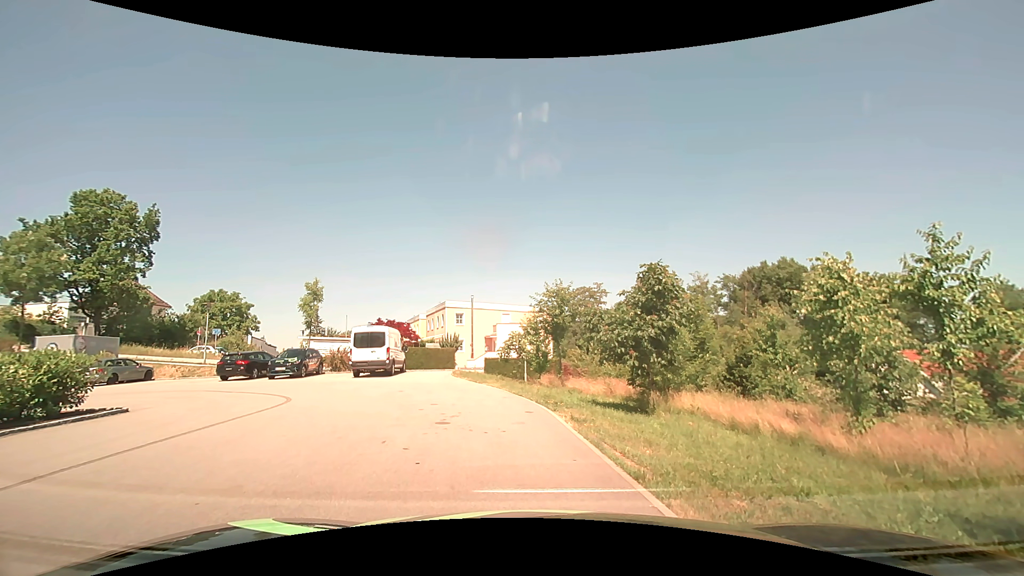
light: Day
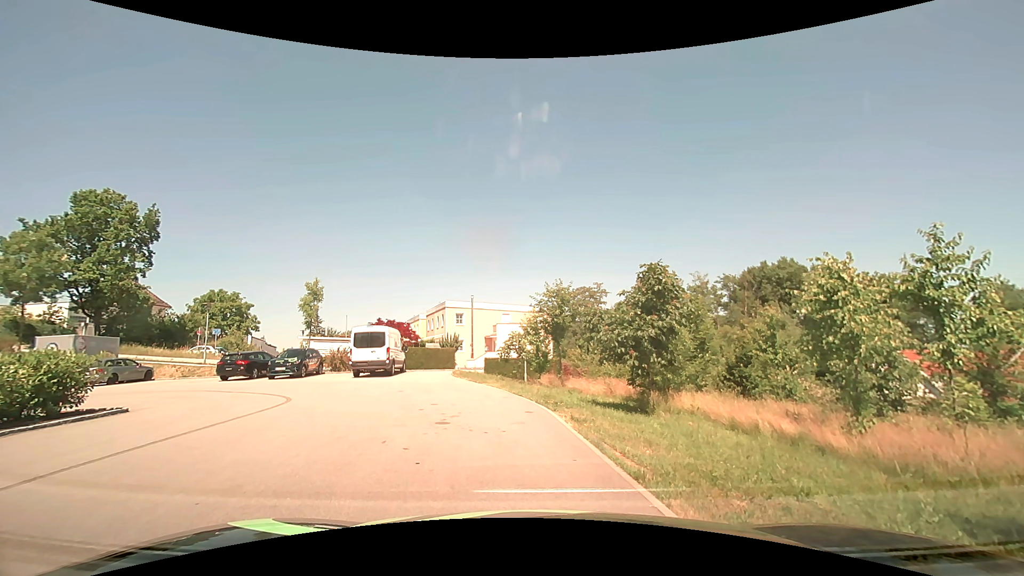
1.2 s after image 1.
(0.0, 0.0) m; 0°
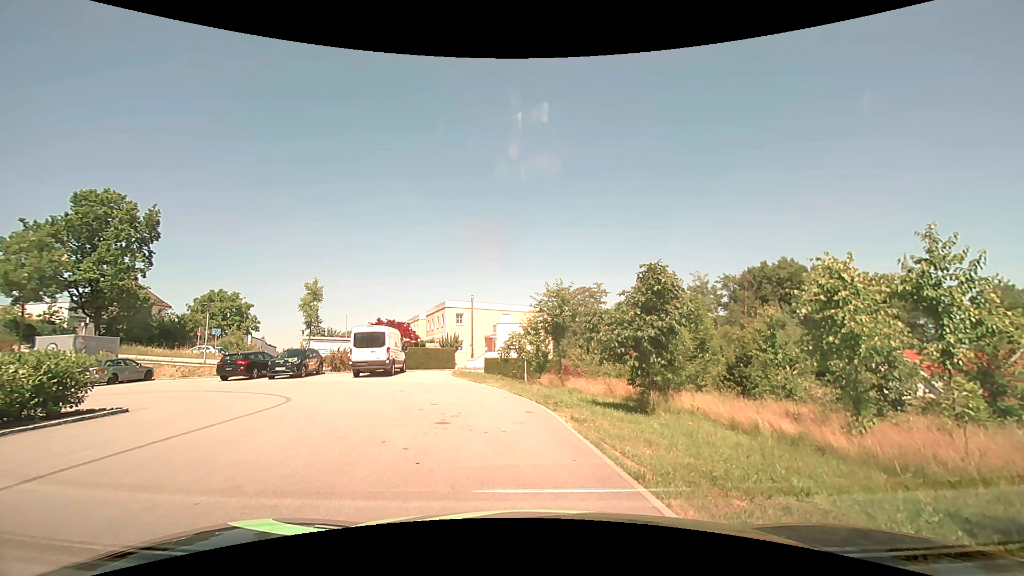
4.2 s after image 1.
(0.0, 0.0) m; 0°
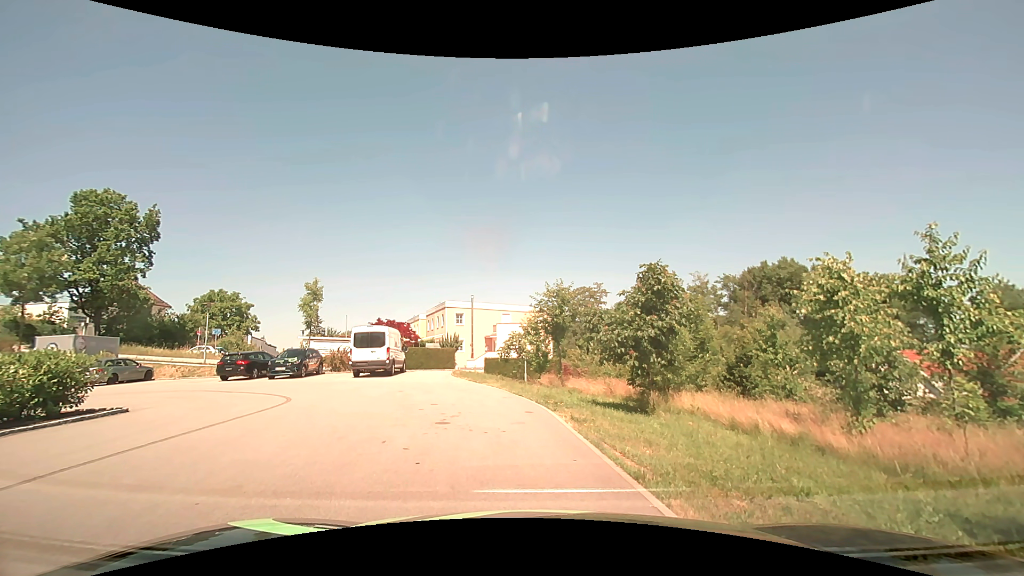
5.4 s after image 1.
(0.0, 0.0) m; 0°
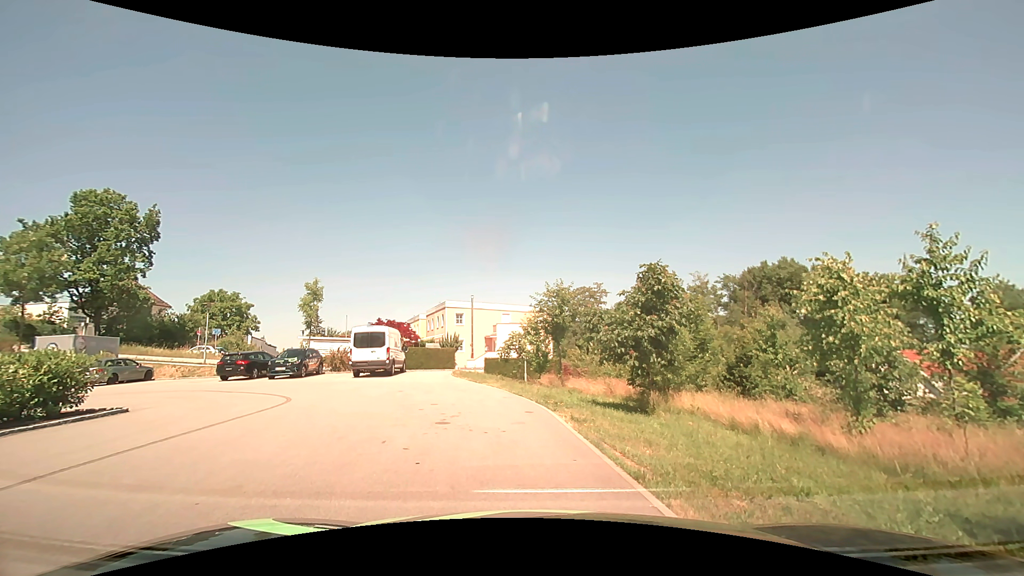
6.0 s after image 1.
(0.0, 0.0) m; 0°
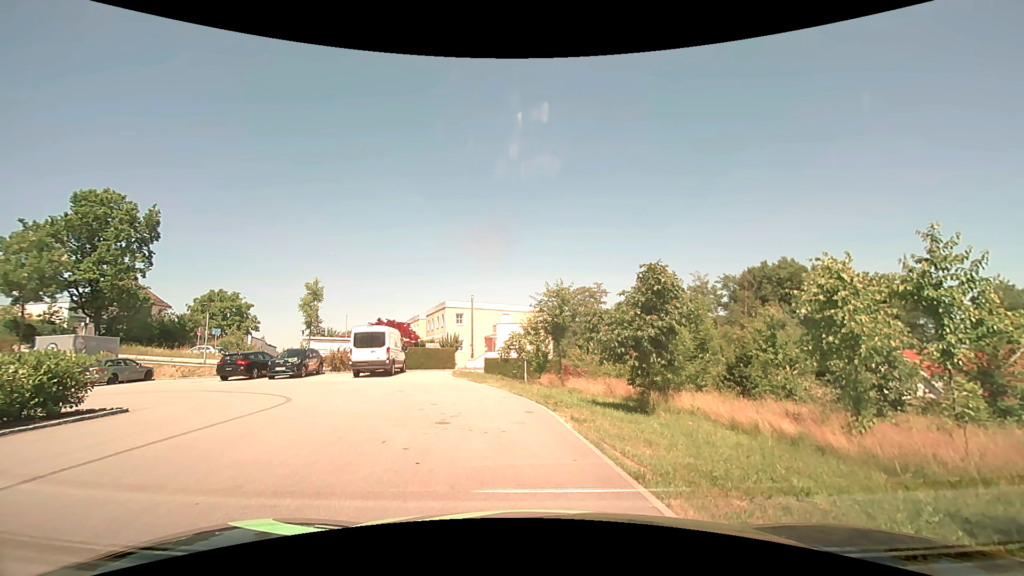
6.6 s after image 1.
(0.0, 0.0) m; 0°
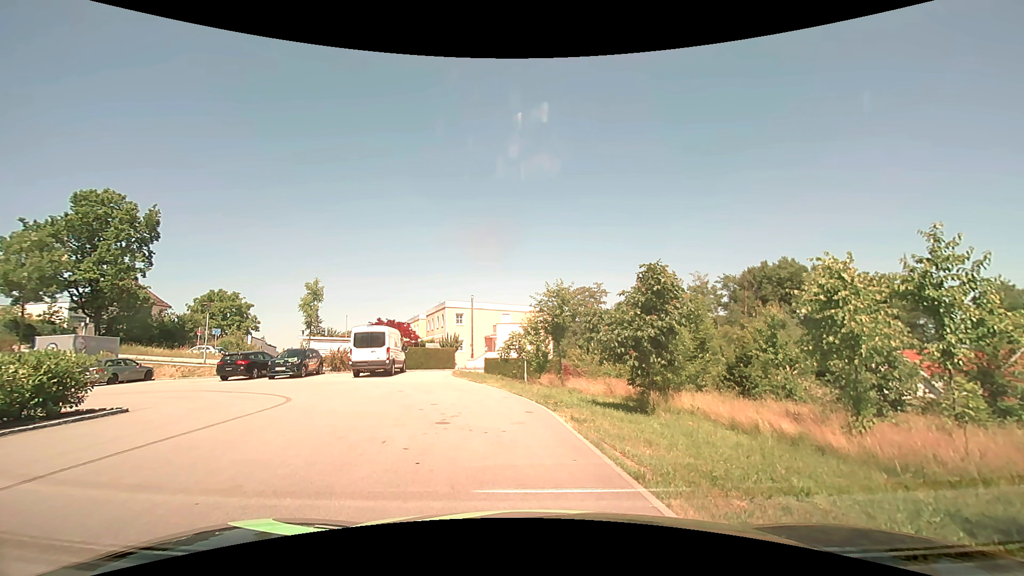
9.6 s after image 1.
(0.0, 0.0) m; 0°
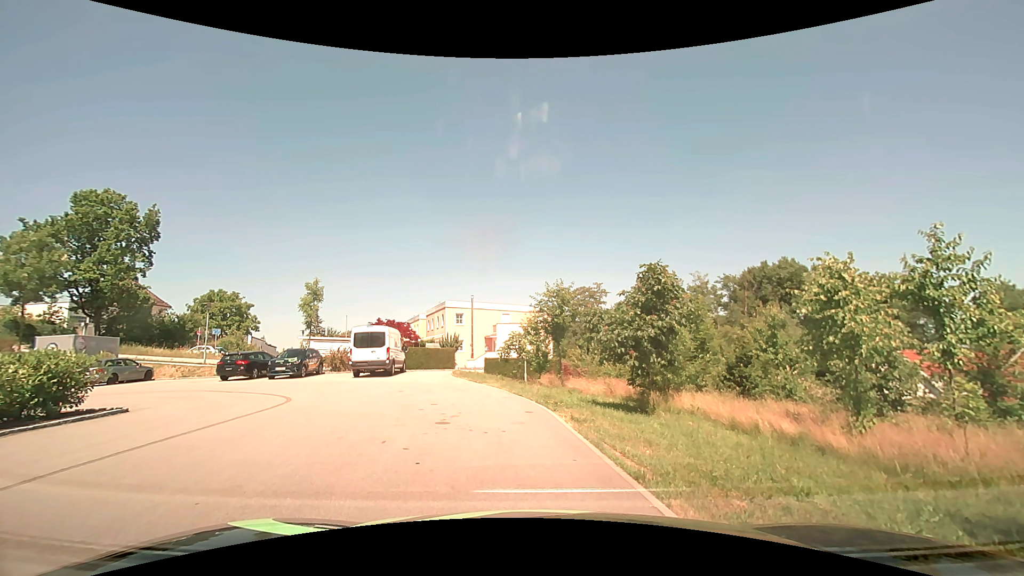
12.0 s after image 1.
(0.0, 0.0) m; 0°
